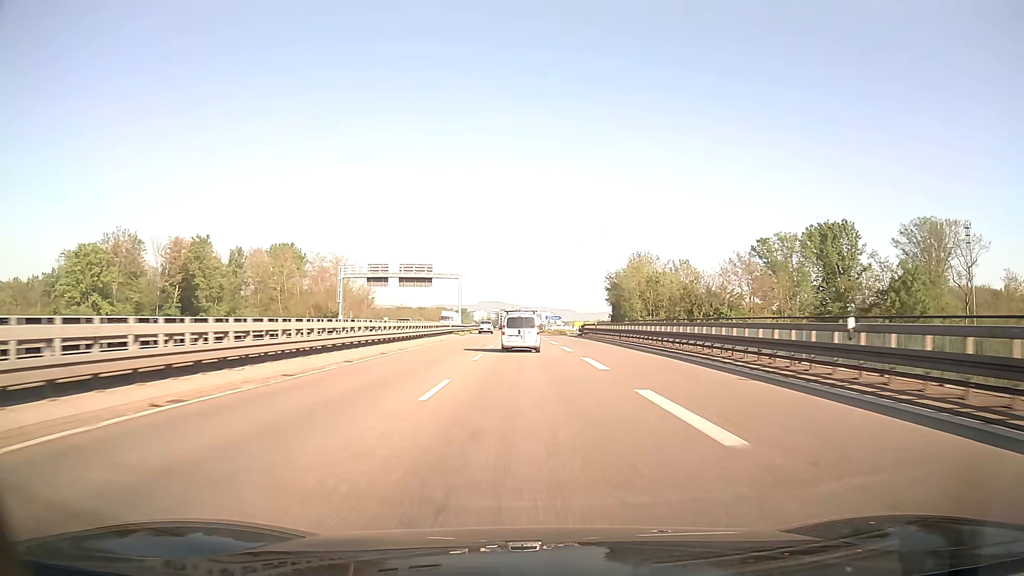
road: trunk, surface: asphalt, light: Day
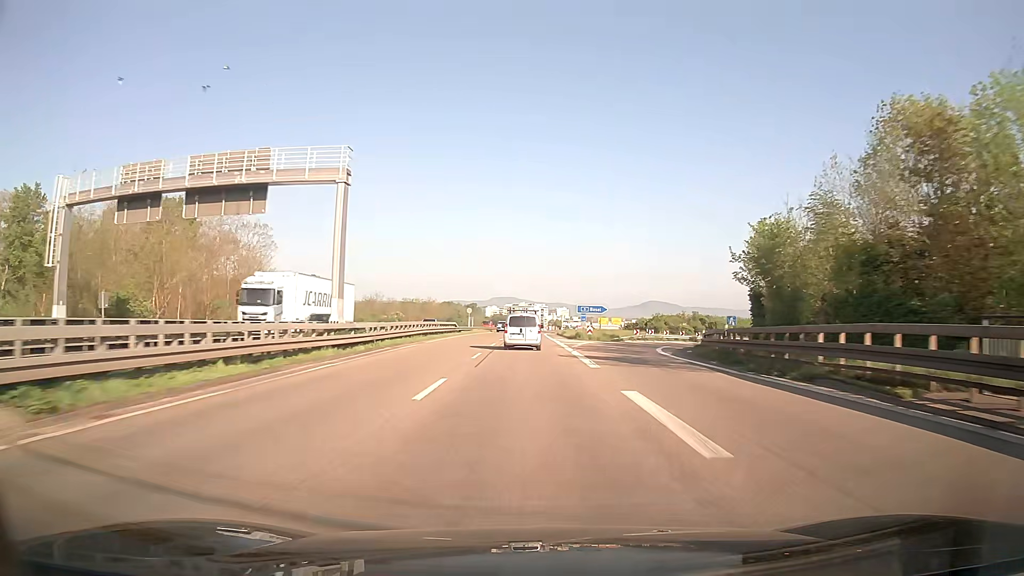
(-0.6, +60.1) m; -1°
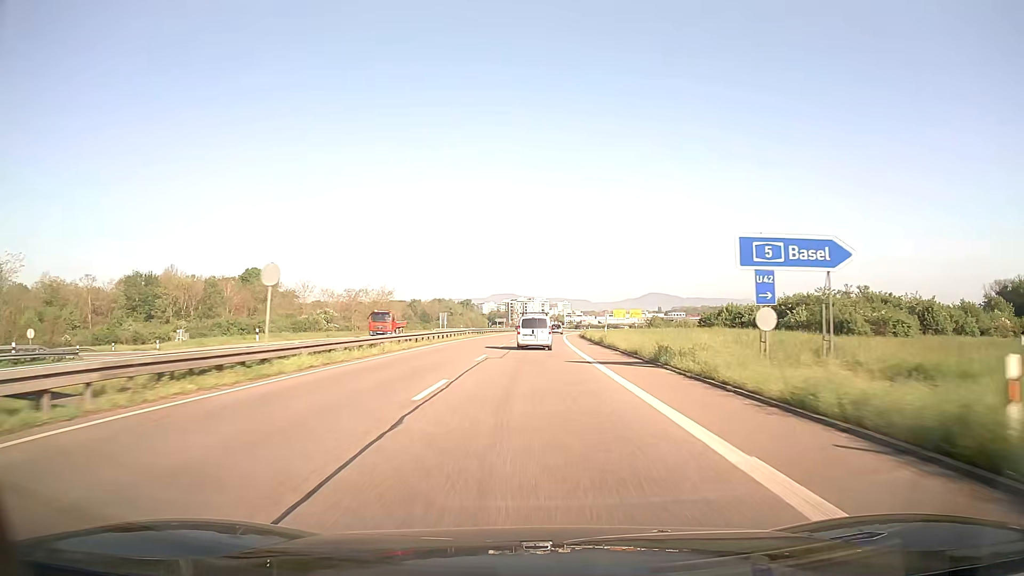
(-0.2, +59.9) m; 0°
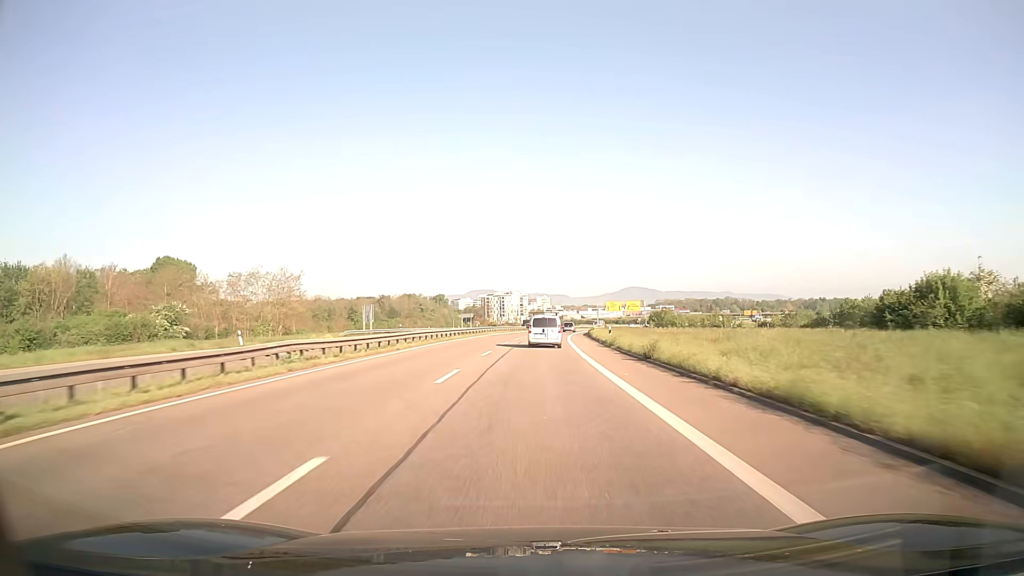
(+0.6, +44.9) m; +2°
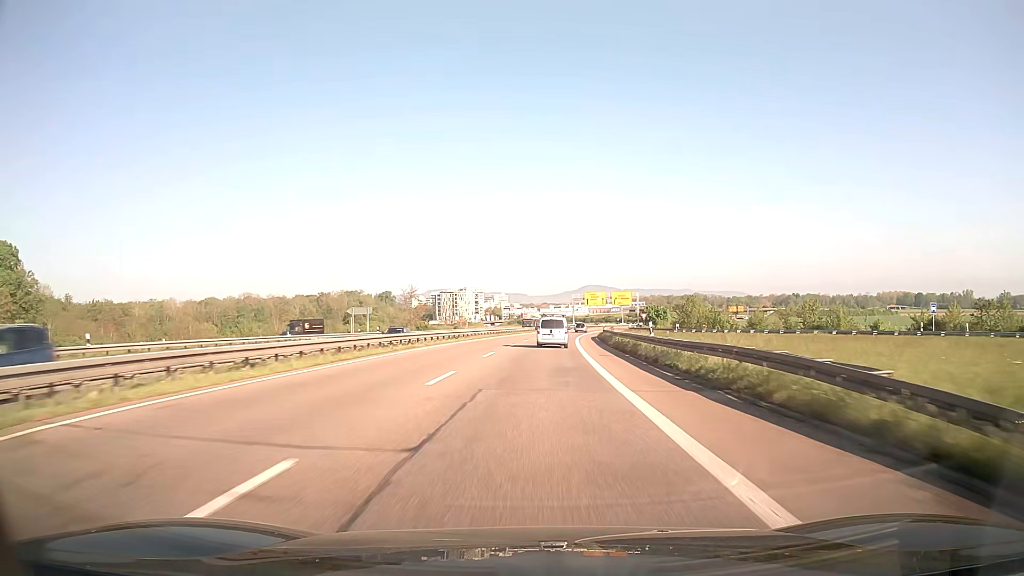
(+1.7, +60.1) m; +3°
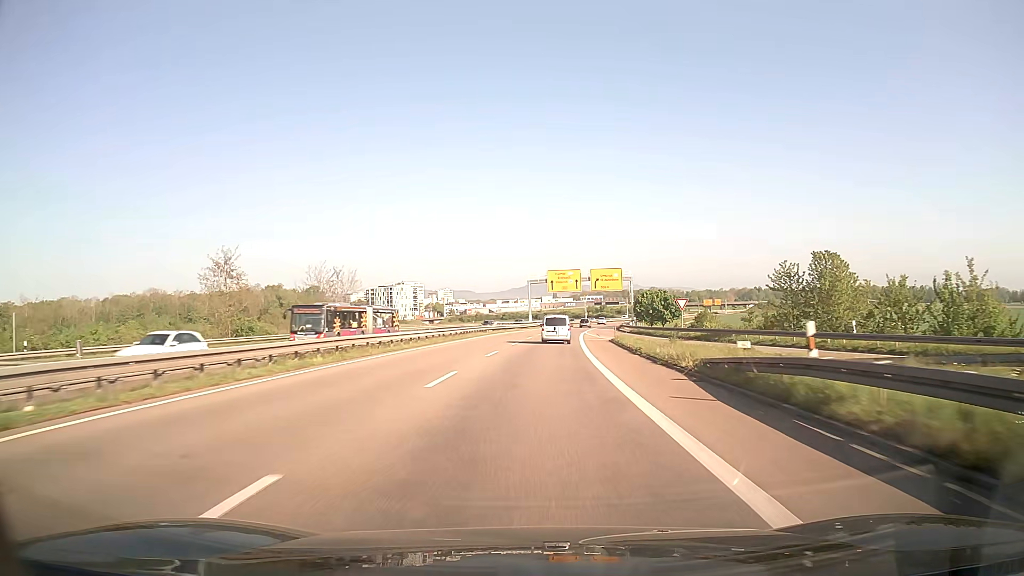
(+2.4, +60.3) m; +4°
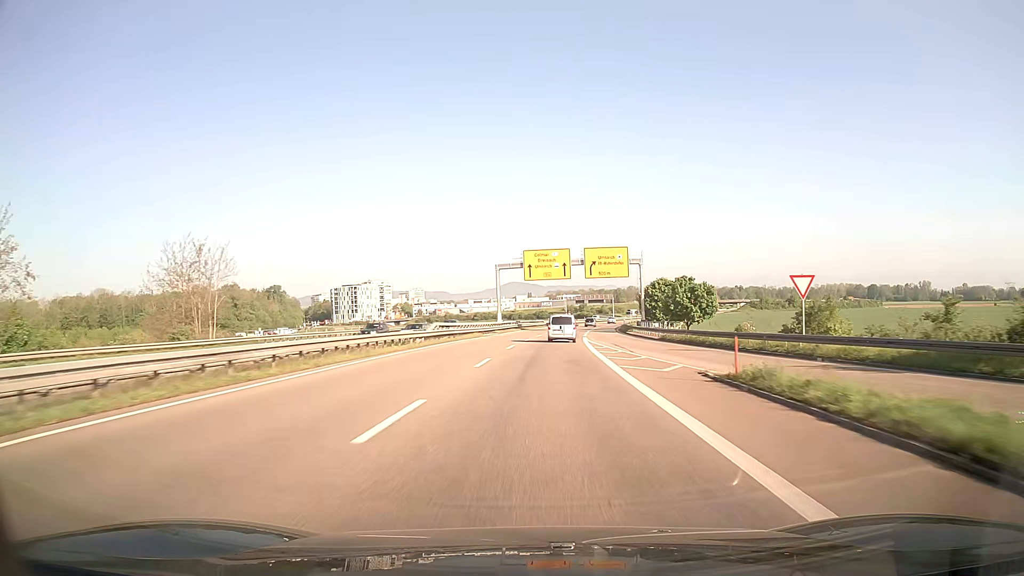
(+0.6, +30.4) m; +2°
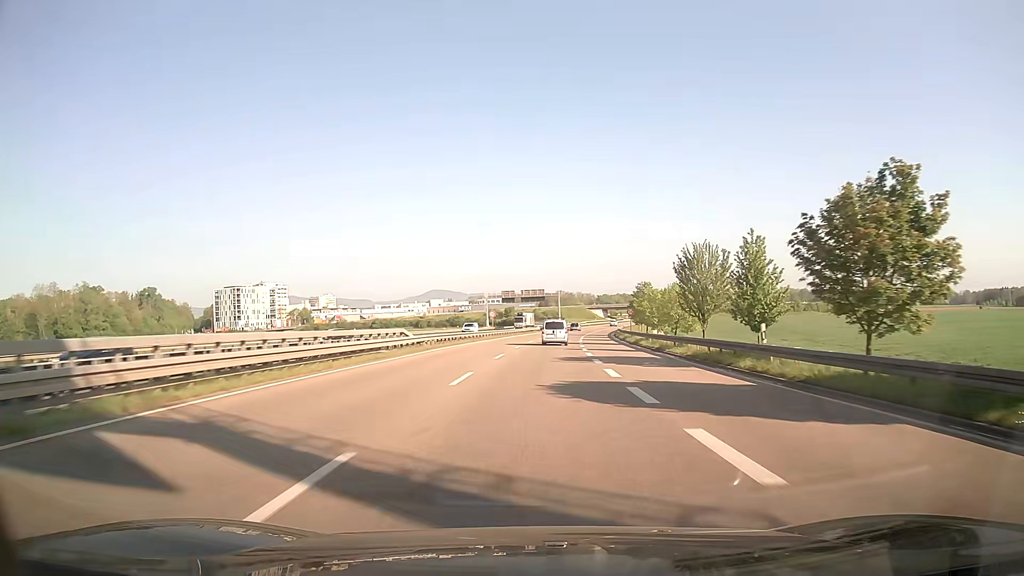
(+4.3, +76.4) m; +7°
(0, +10) (0, +20) (0, +30) (+1, +40) (+1, +50) (+2, +60) (+3, +70) (+4, +80) (+5, +90) (+6, +100) m
